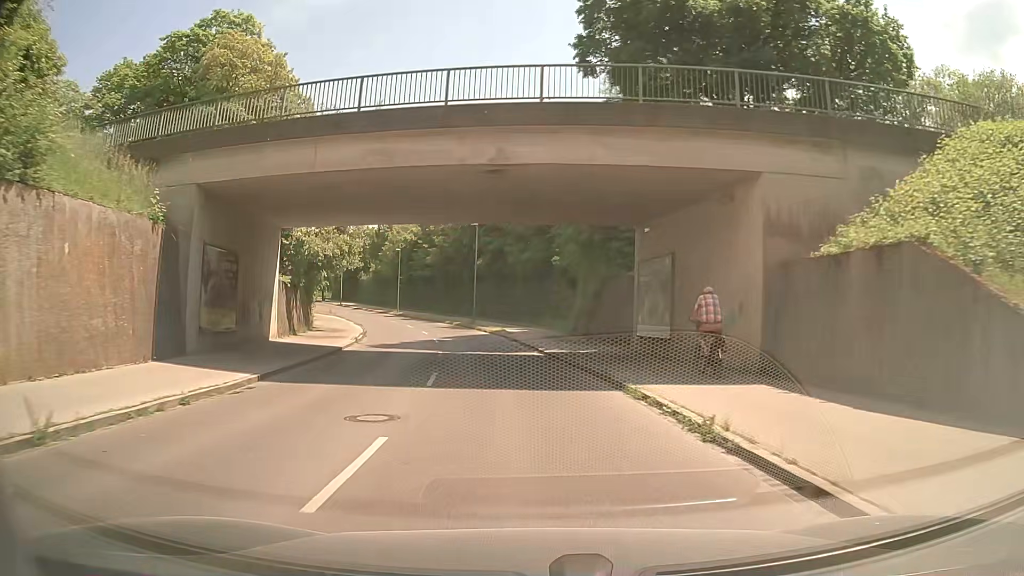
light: Day
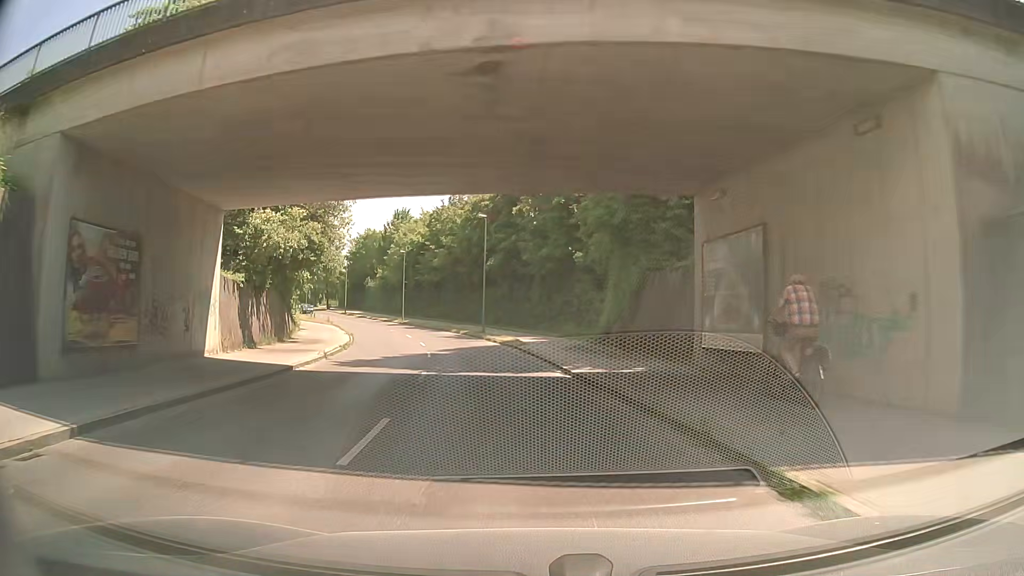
(-0.1, +7.3) m; -1°
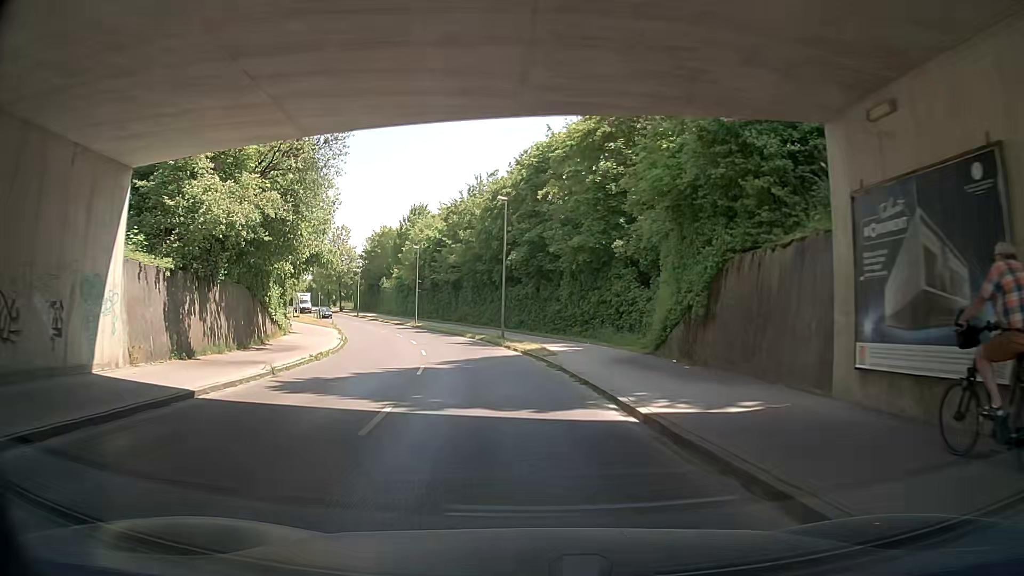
(-0.2, +7.3) m; -2°
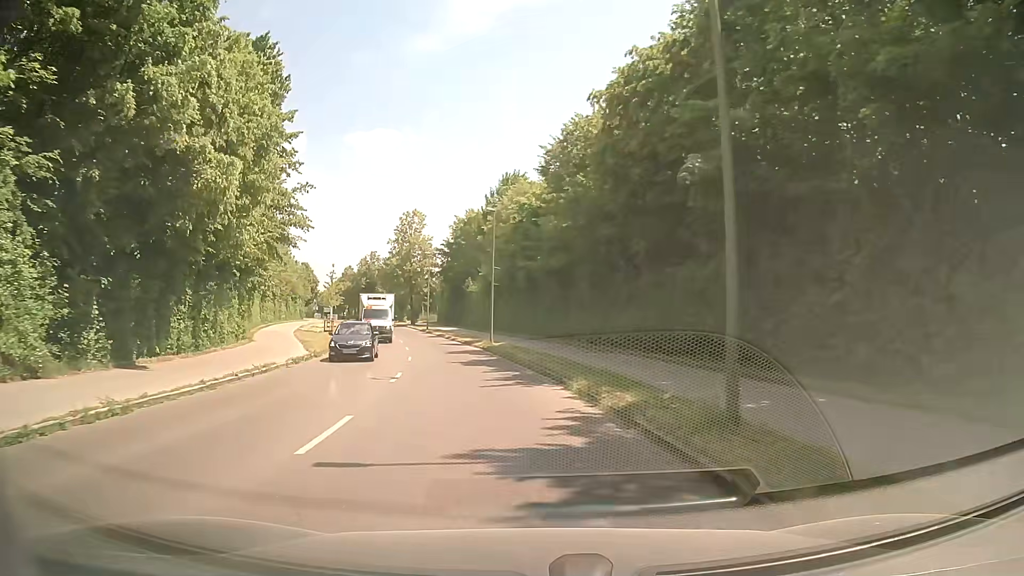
(-2.3, +28.4) m; -10°
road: tertiary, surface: asphalt
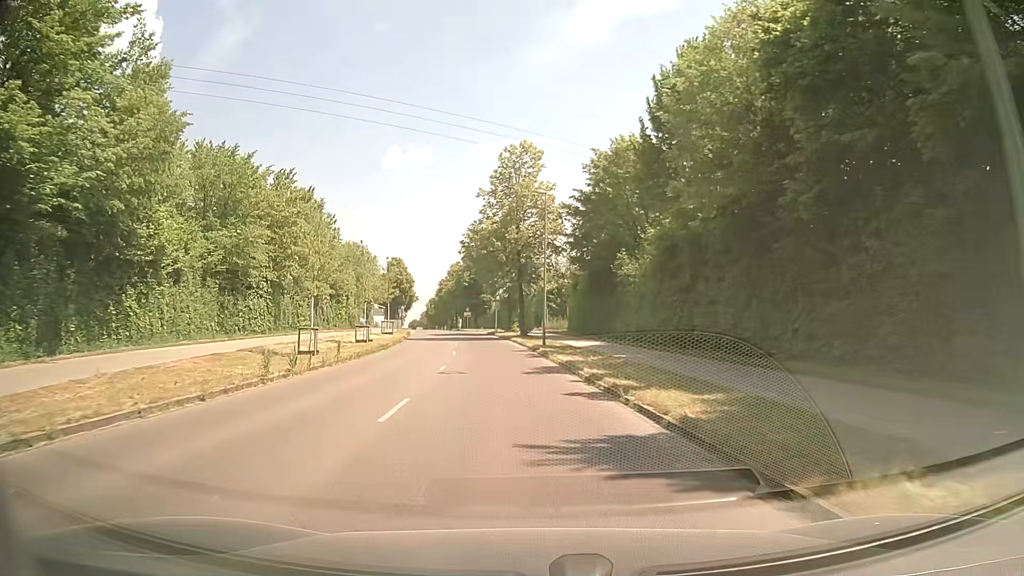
(-4.4, +33.7) m; -12°
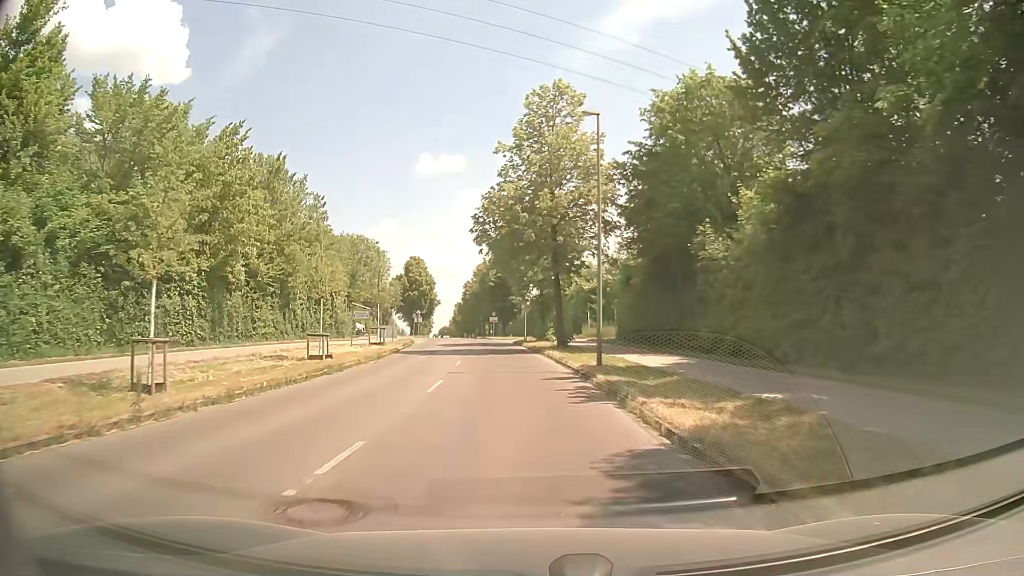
(-0.3, +13.4) m; -3°
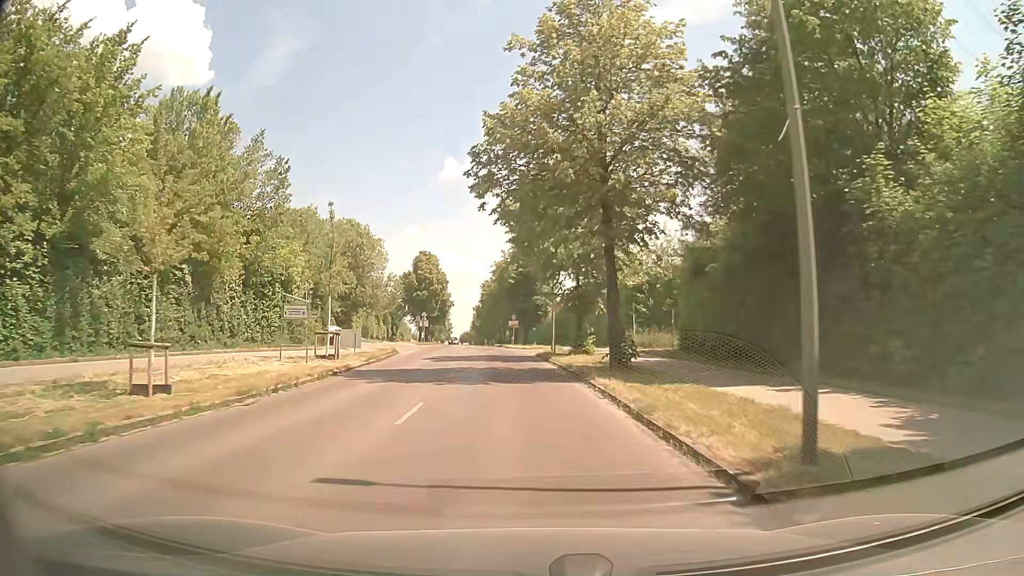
(-0.3, +13.4) m; -2°
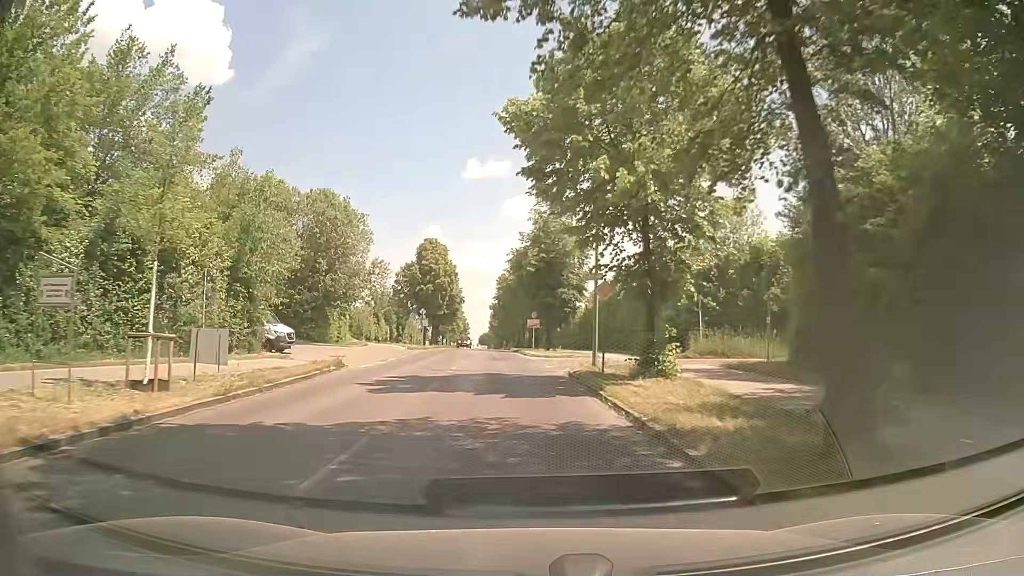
(-0.3, +13.5) m; -2°
(0, +10) (-1, +20) (-1, +30) (-2, +40) (-3, +50) (-3, +60) (-4, +70) (-5, +80) (-6, +90) (-7, +100) m
